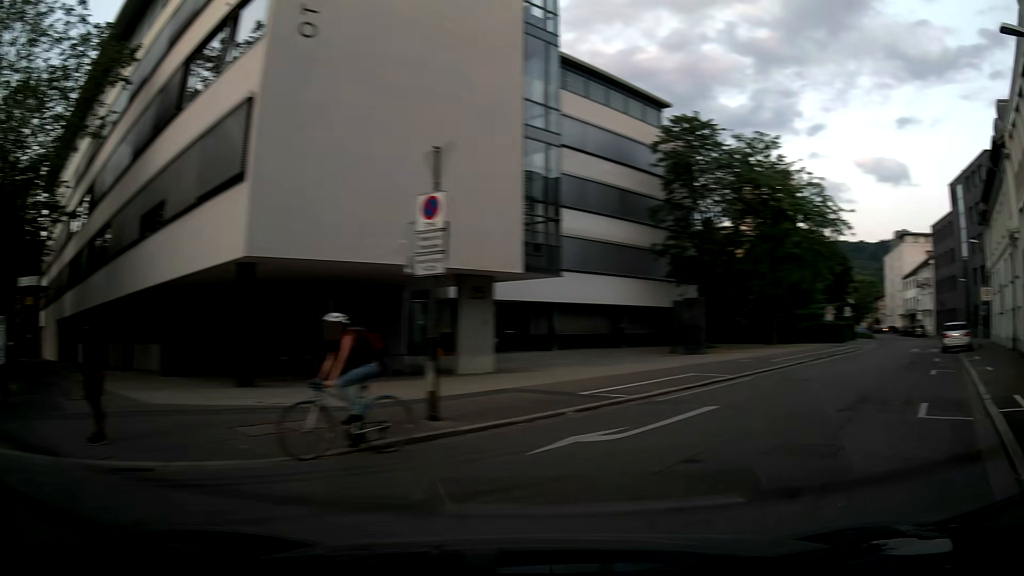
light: Day
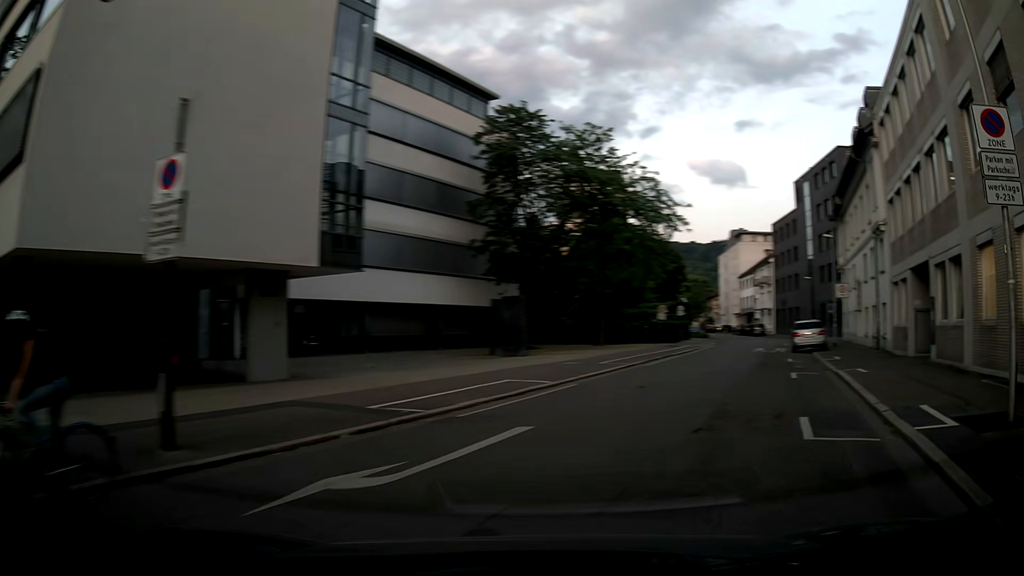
(+0.4, +2.6) m; +15°
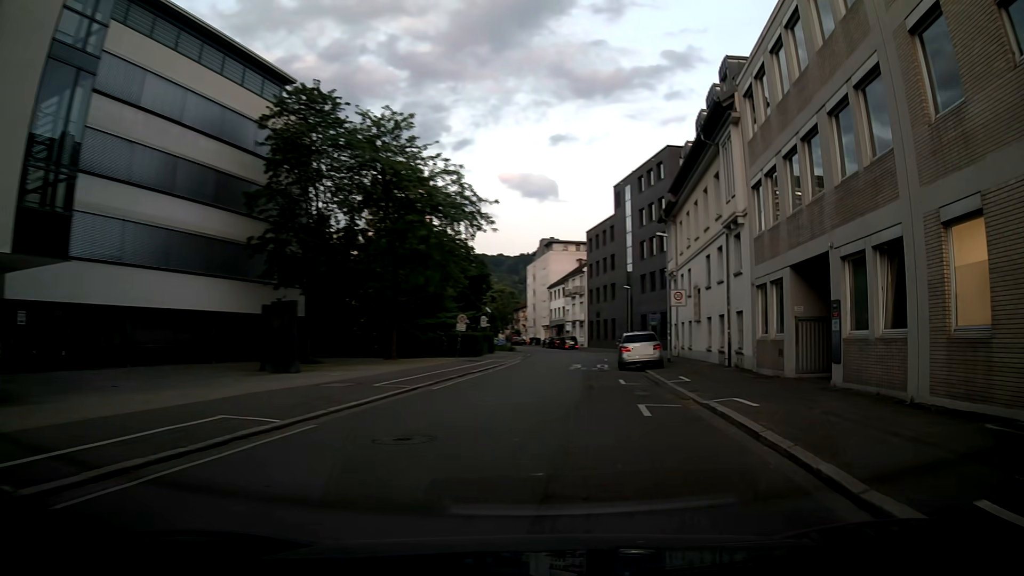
(+1.1, +5.9) m; +16°
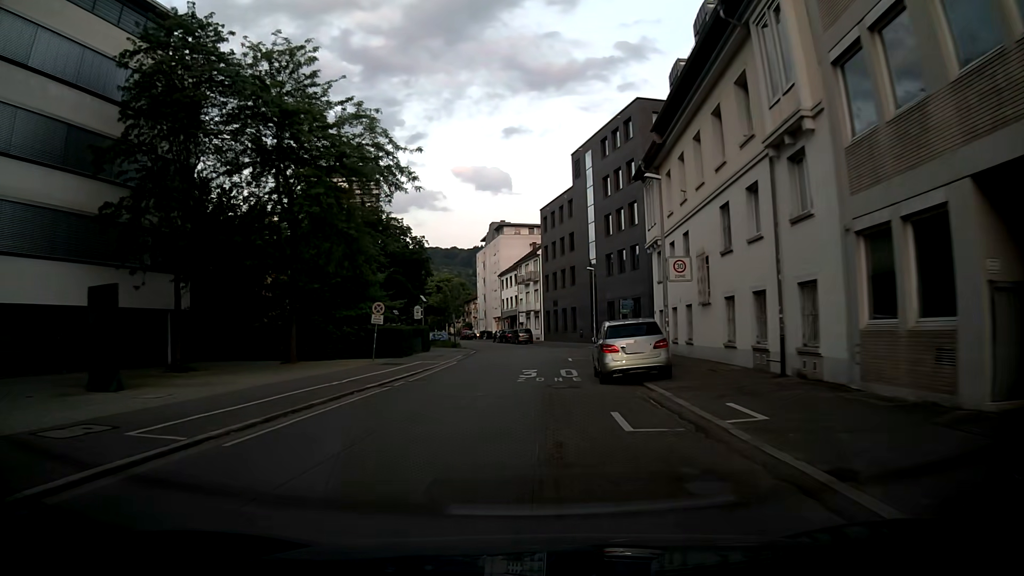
(+1.1, +10.9) m; +5°
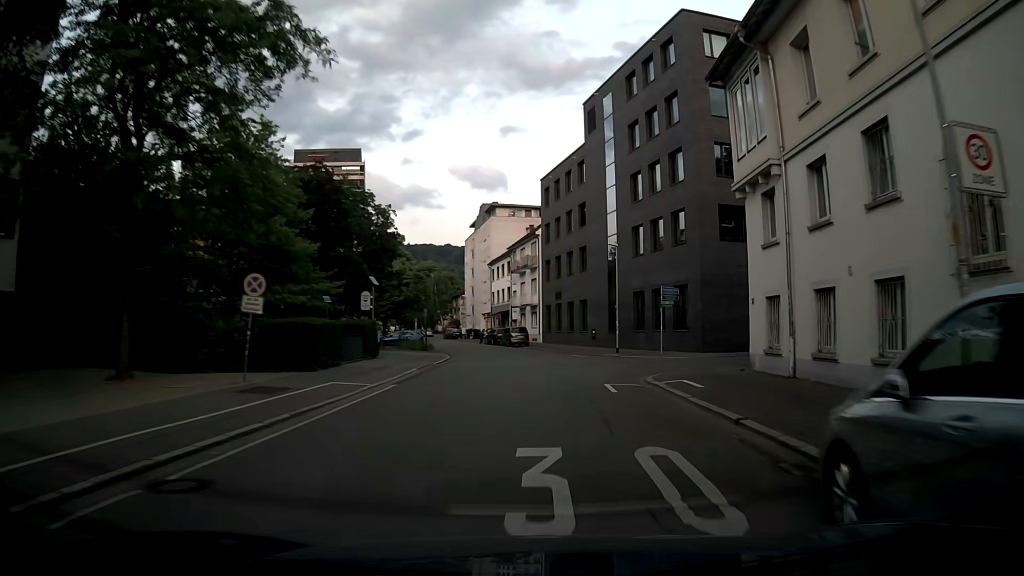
(-0.2, +15.4) m; -1°
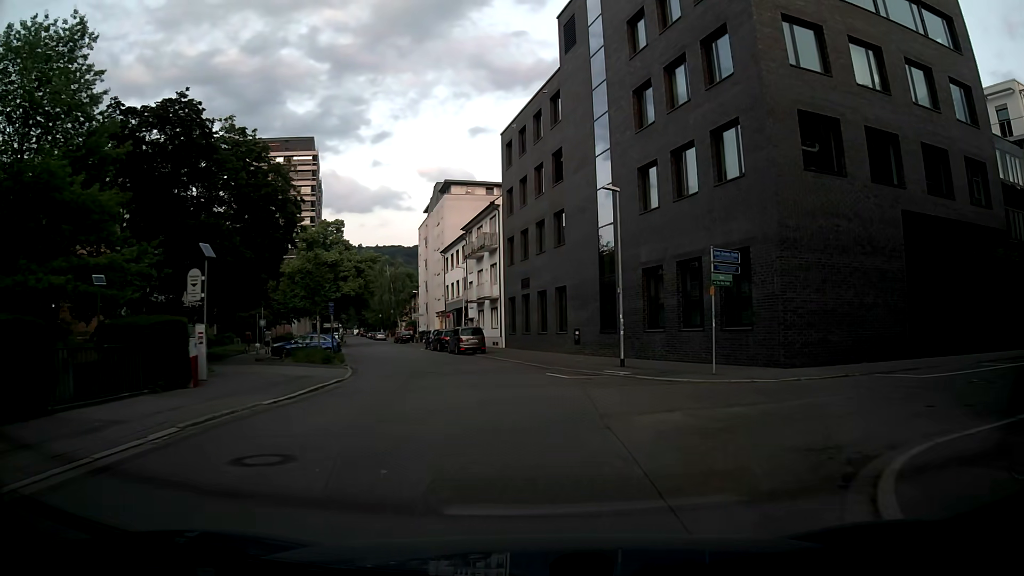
(+0.7, +14.9) m; +2°
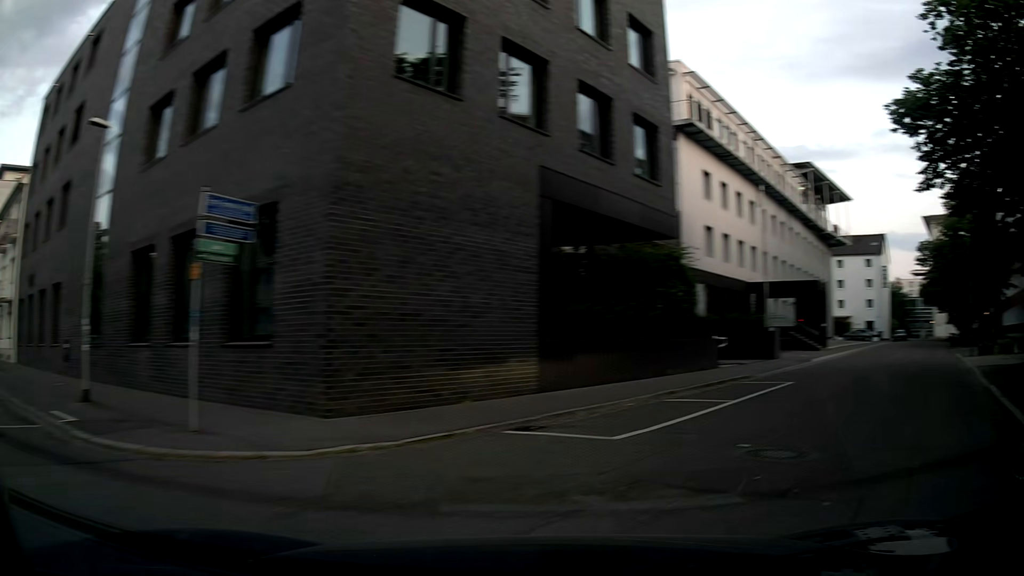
(+2.3, +8.2) m; +42°
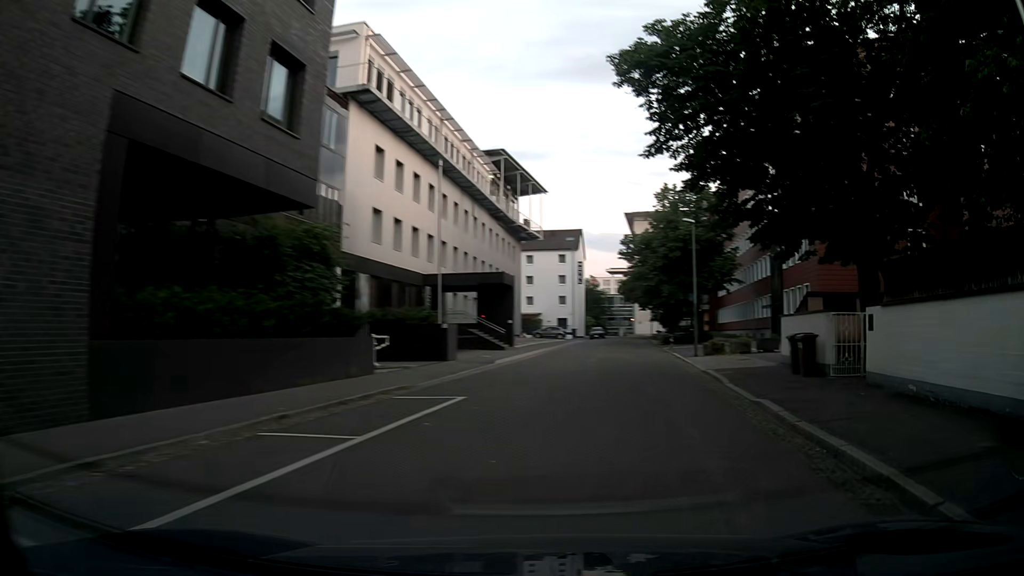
(+1.2, +4.8) m; +26°
(+1, +10) (+2, +20) (+3, +30) (+4, +40) (+5, +50) (+6, +60) (+7, +70) (+8, +80) (+9, +90) (+10, +100) m
